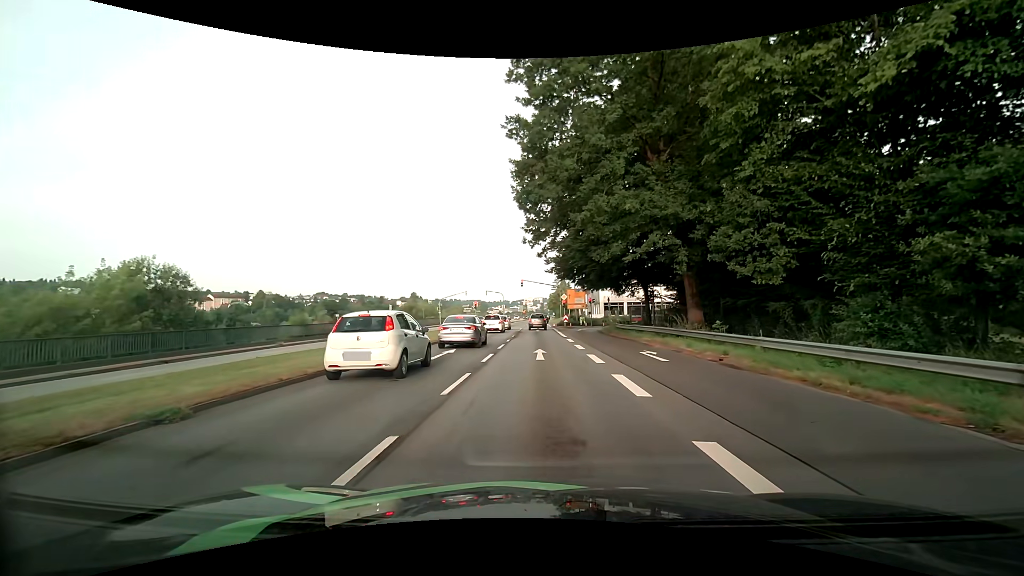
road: primary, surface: asphalt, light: Day
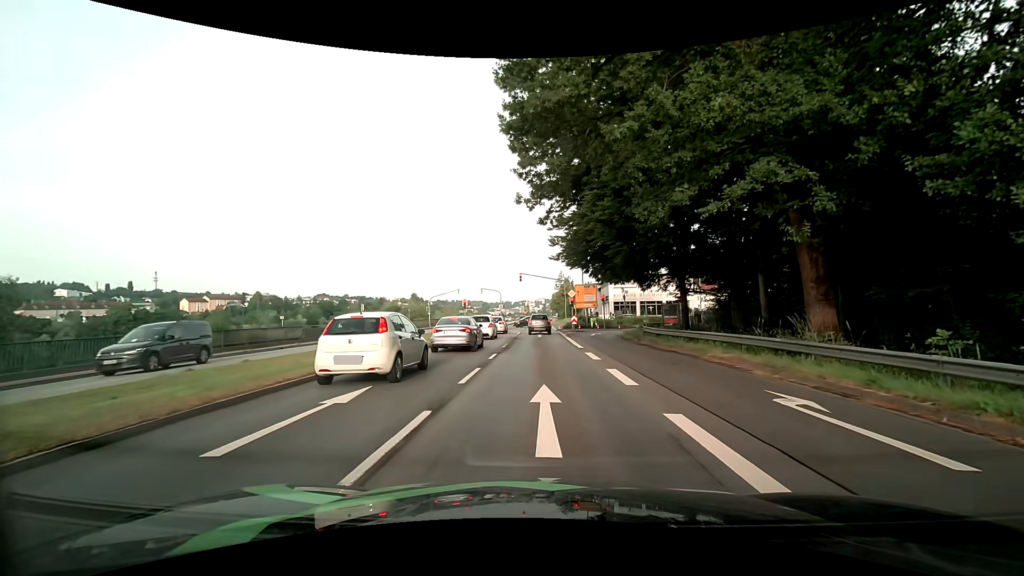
(0.0, +10.3) m; 0°
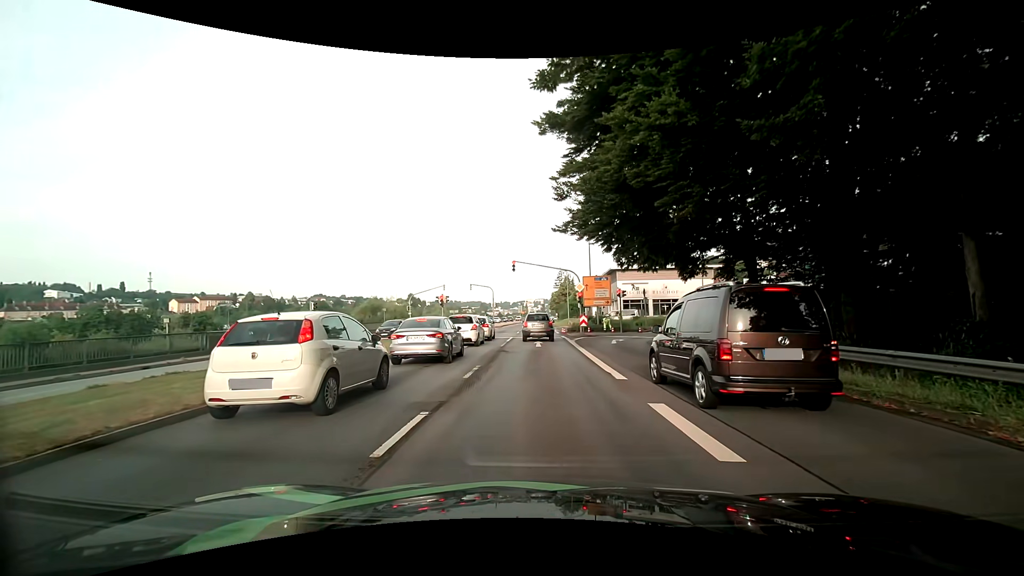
(-0.1, +11.0) m; -1°
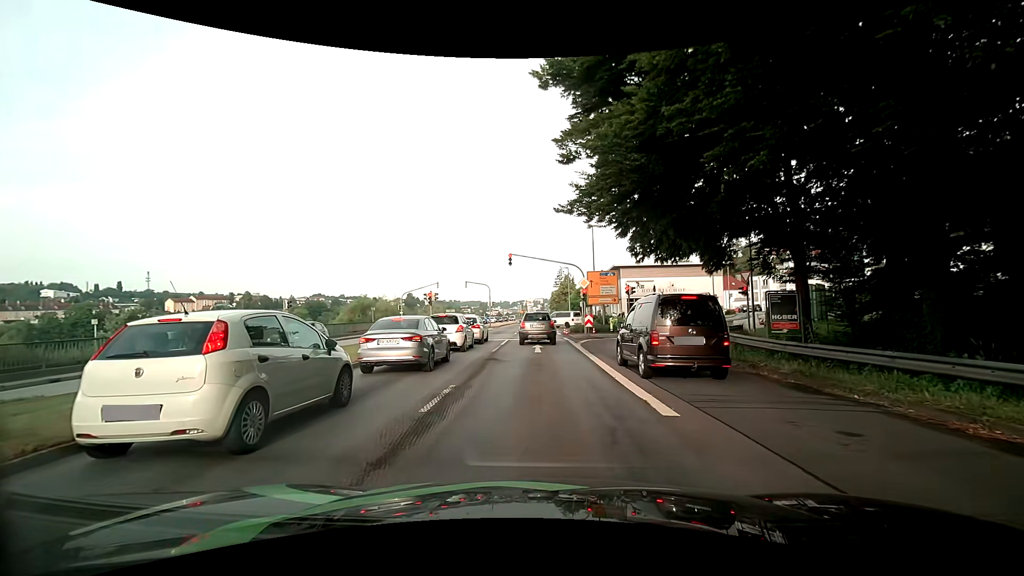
(0.0, +4.0) m; +2°
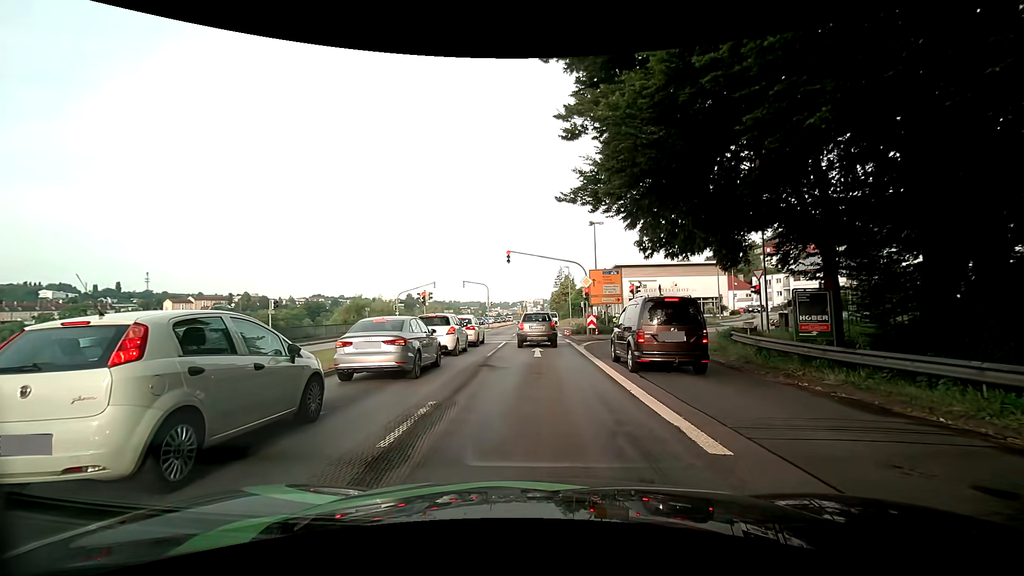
(-0.1, +1.8) m; -1°
